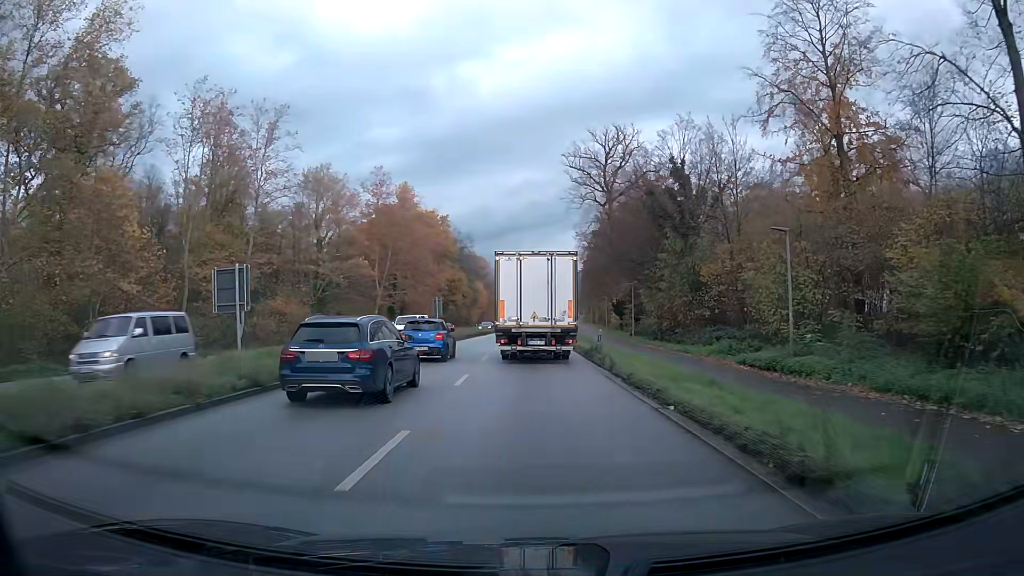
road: primary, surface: asphalt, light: Day
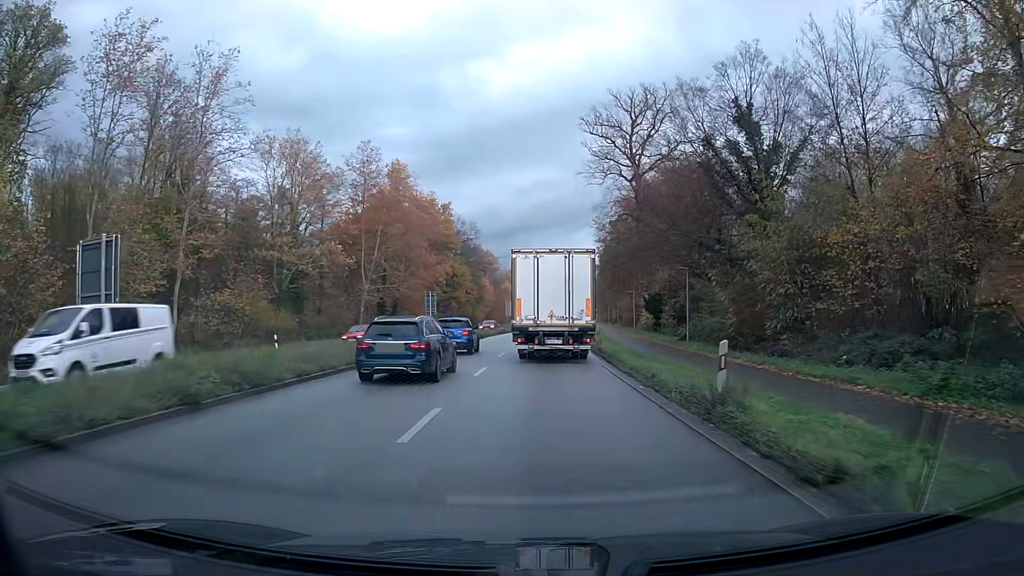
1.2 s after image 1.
(-0.1, +16.0) m; -1°
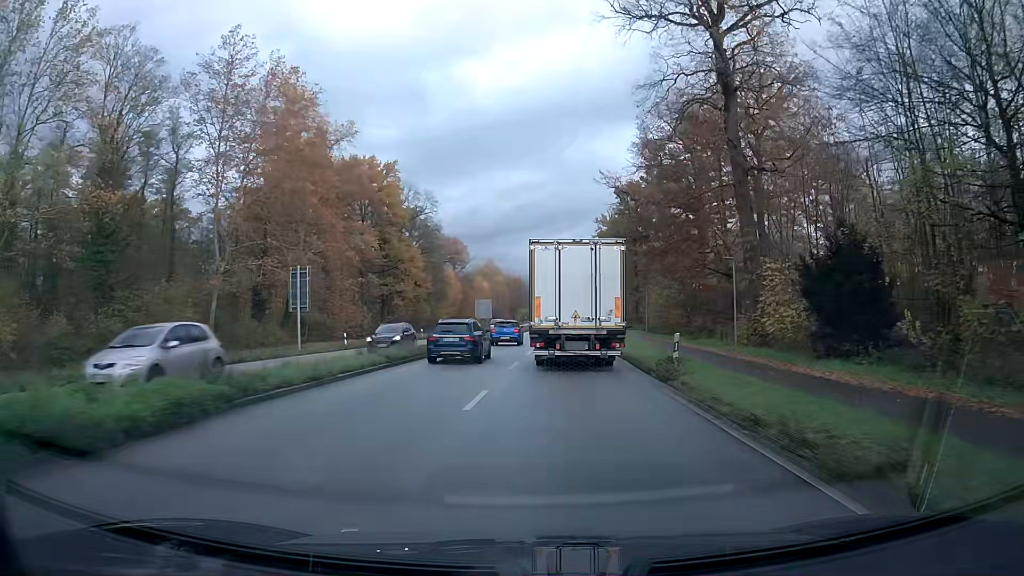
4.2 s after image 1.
(+0.5, +42.3) m; +1°
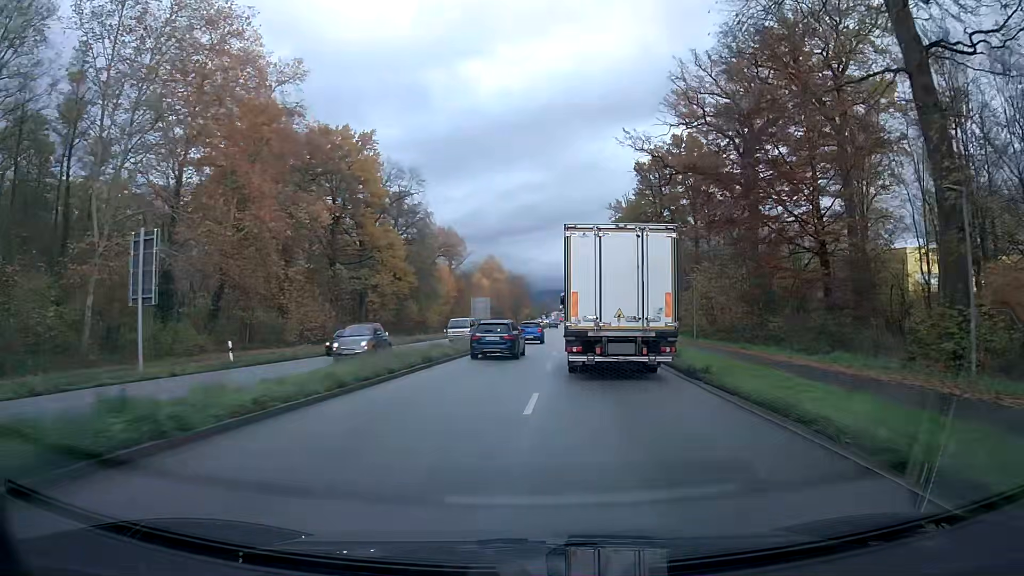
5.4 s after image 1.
(0.0, +18.5) m; 0°
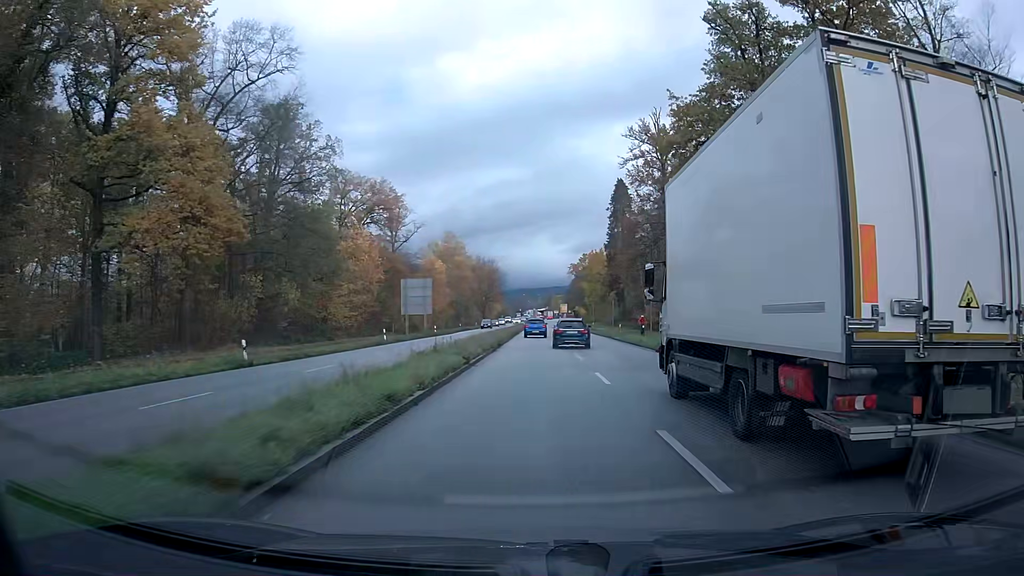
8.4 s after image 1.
(+0.6, +50.0) m; +2°
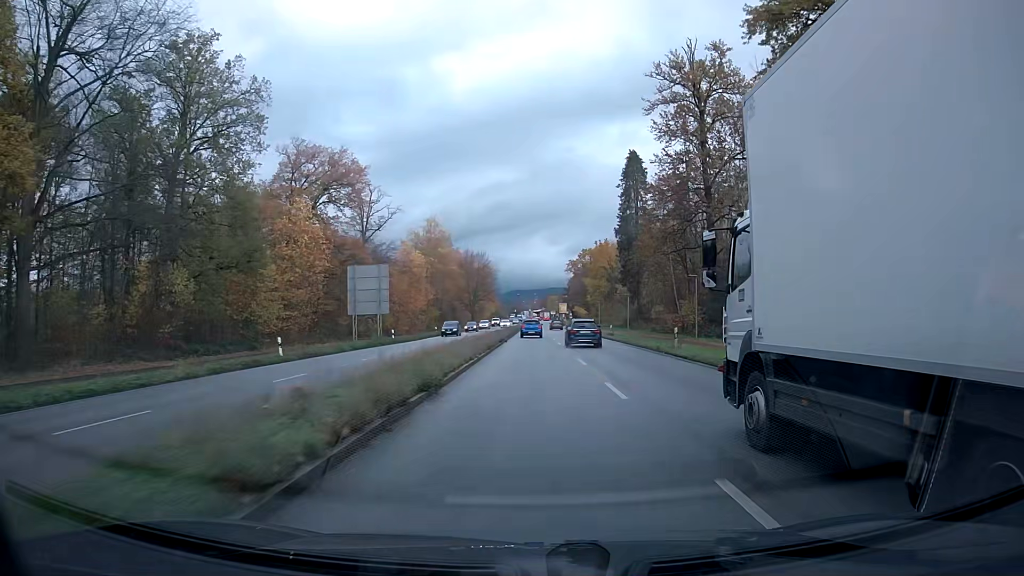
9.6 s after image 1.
(+0.1, +20.6) m; 0°
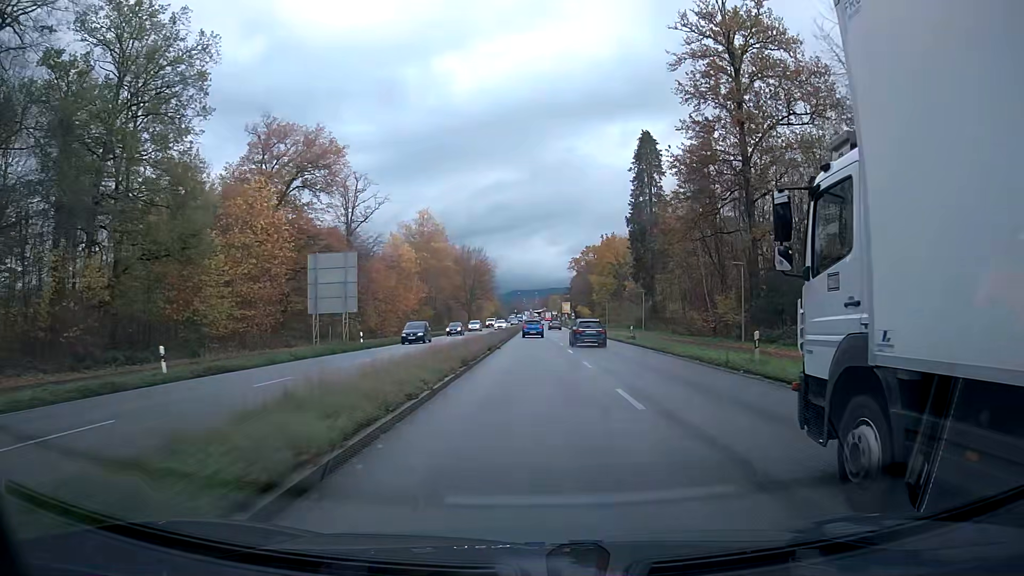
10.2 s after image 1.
(0.0, +10.5) m; 0°
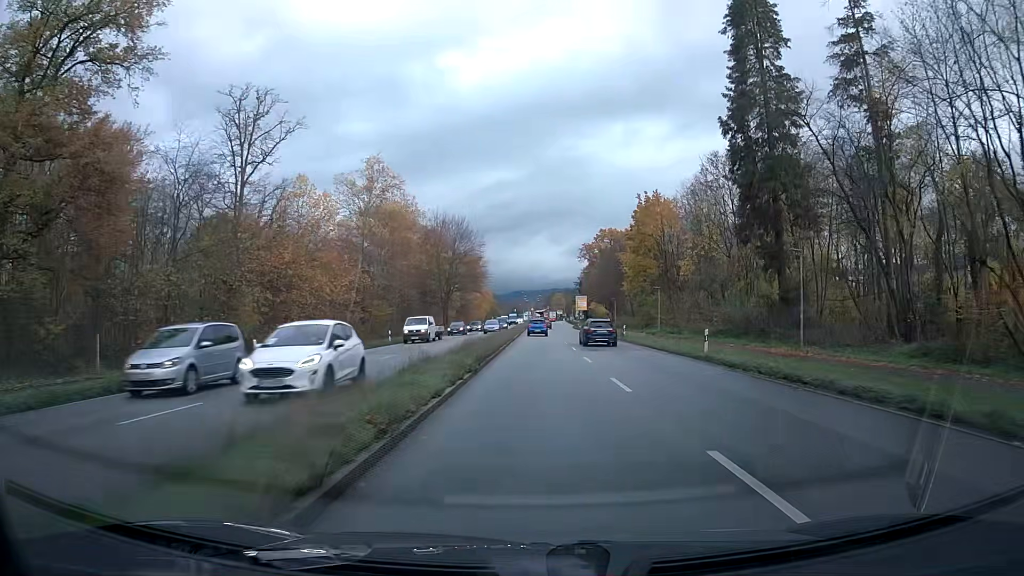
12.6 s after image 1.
(0.0, +42.3) m; 0°
